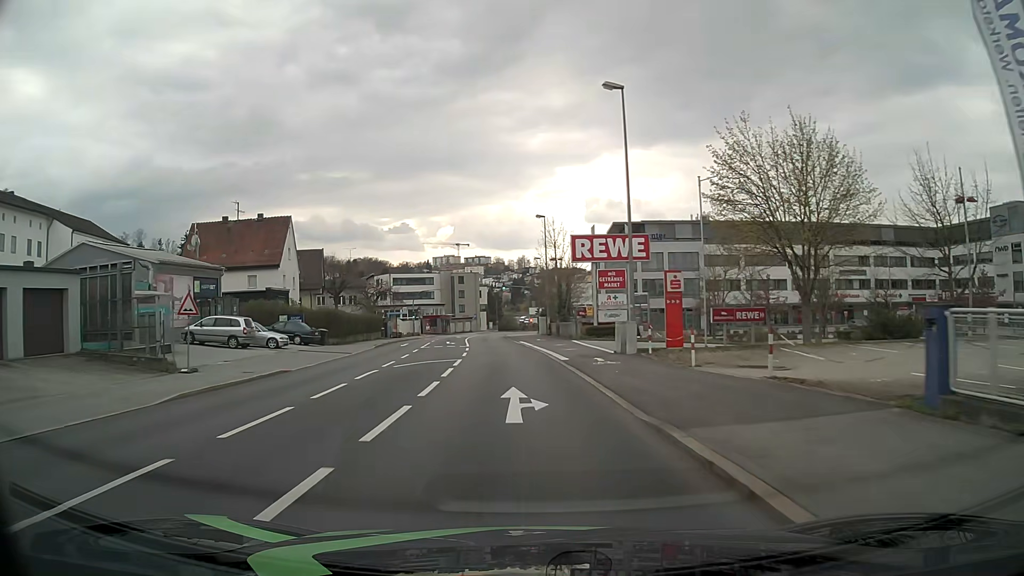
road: tertiary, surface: asphalt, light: Day
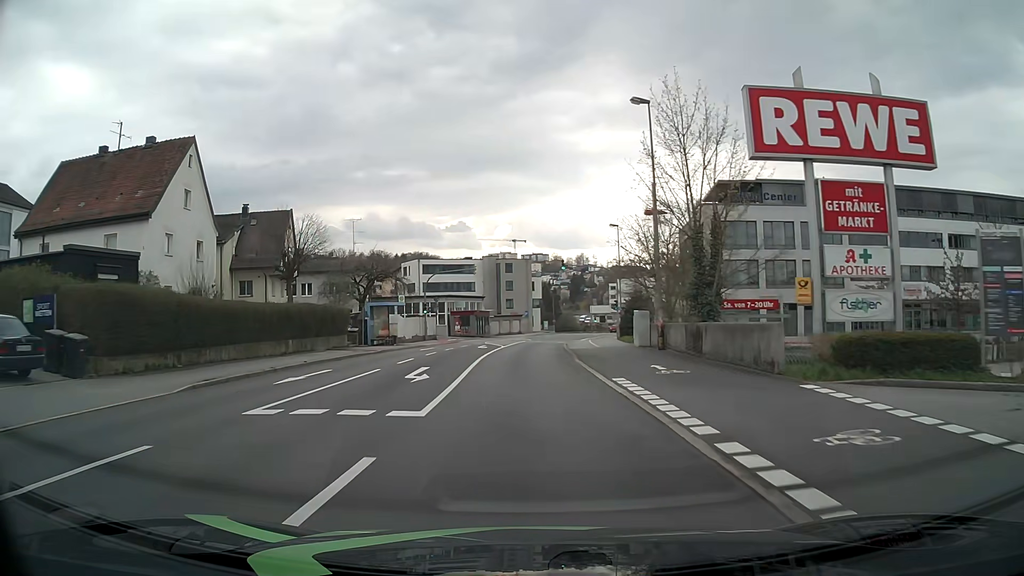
(-1.3, +30.5) m; -5°
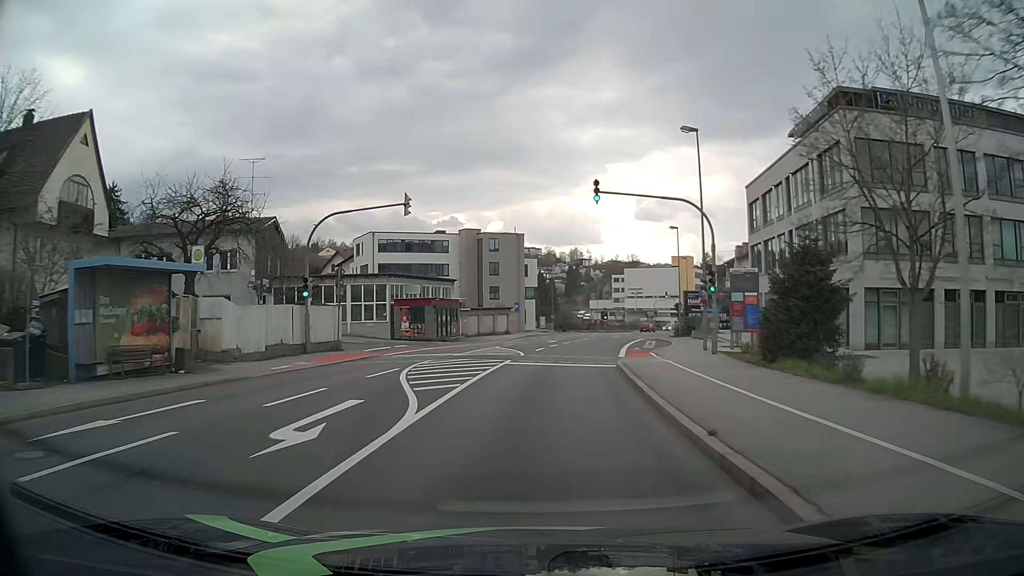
(-0.2, +30.4) m; +1°
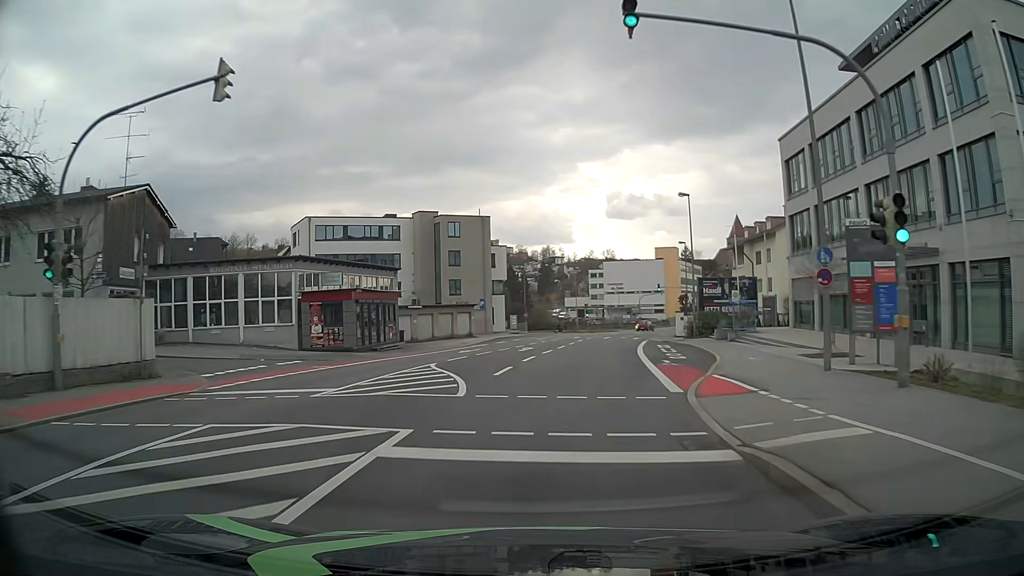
(+0.3, +15.3) m; +3°
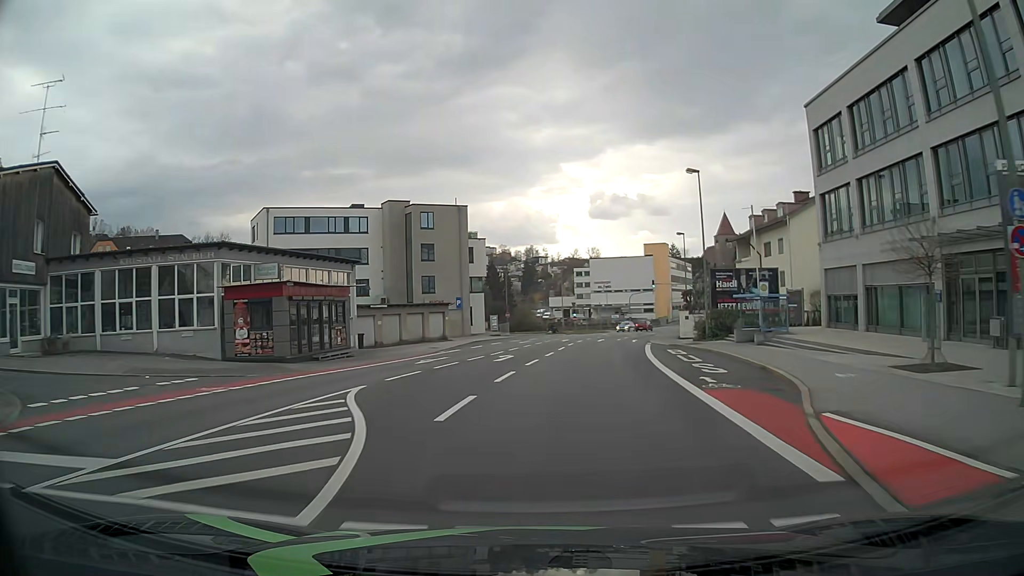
(+0.1, +7.6) m; +1°
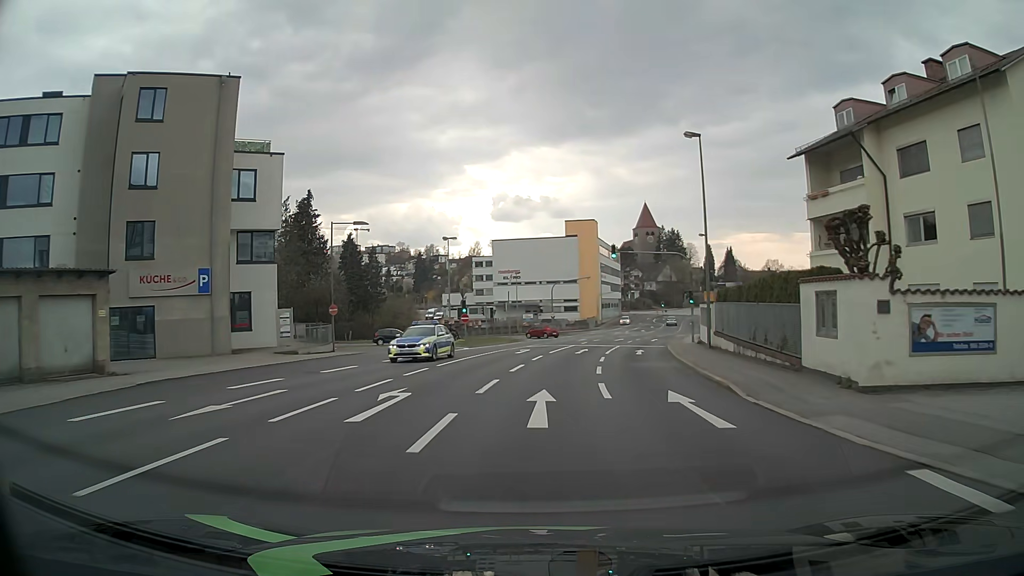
(+3.0, +38.1) m; +8°
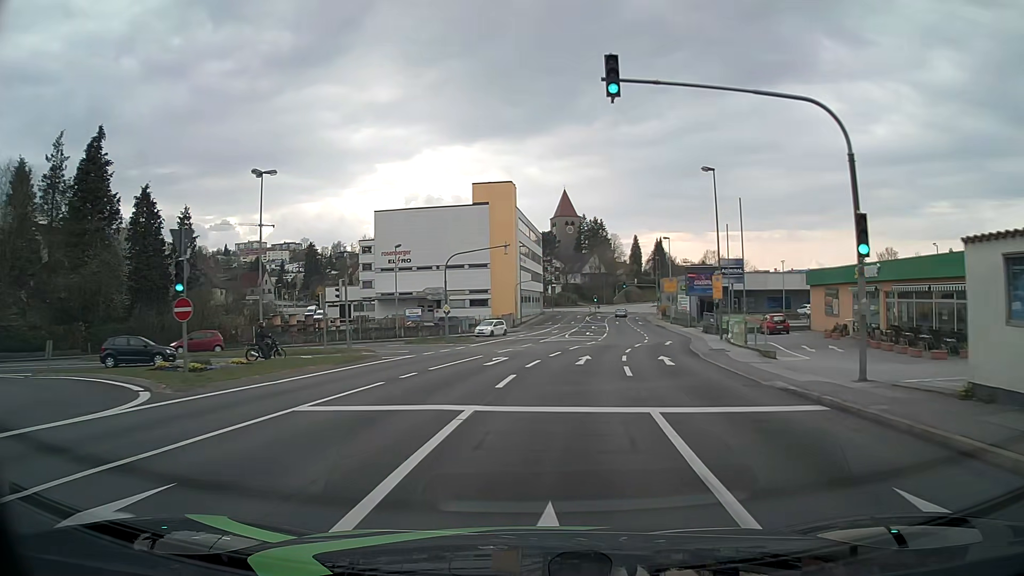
(+2.0, +30.6) m; +8°
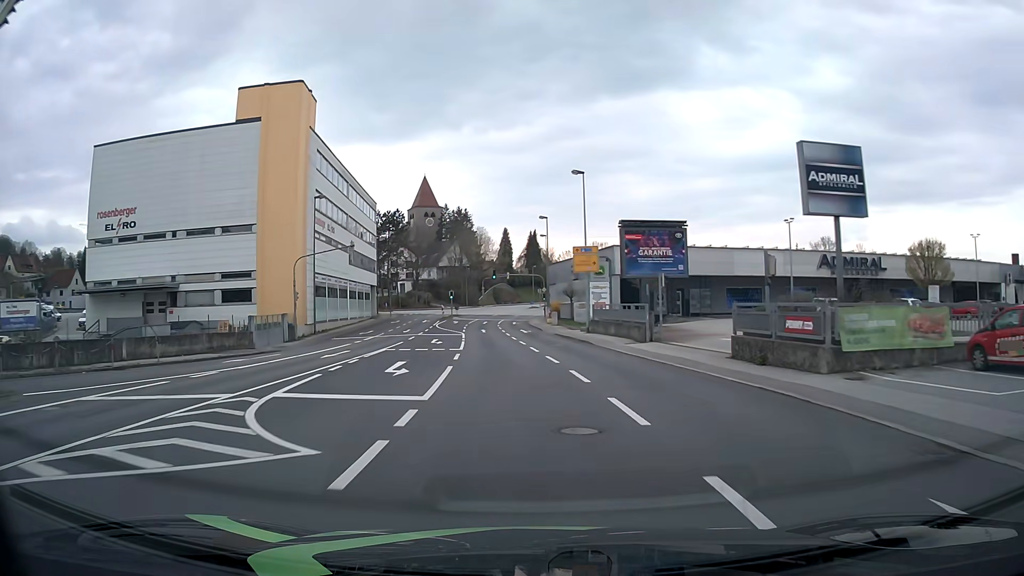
(+4.2, +37.9) m; +11°
(0, +10) (-1, +20) (-2, +30) (-3, +40) (-3, +50) (-4, +60) (-5, +70) (-5, +80) (-4, +90) (-3, +100) m
